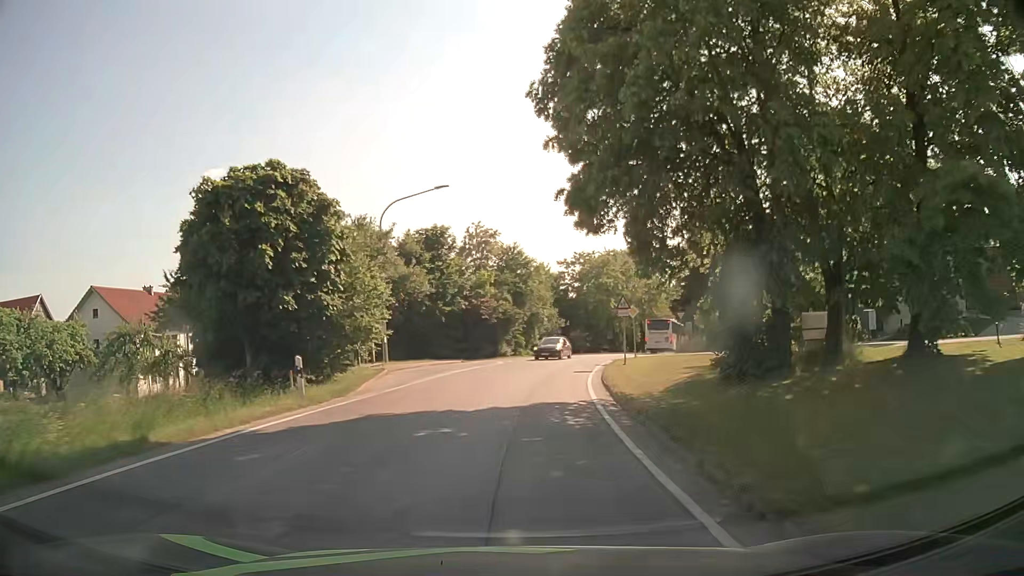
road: secondary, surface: asphalt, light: Day
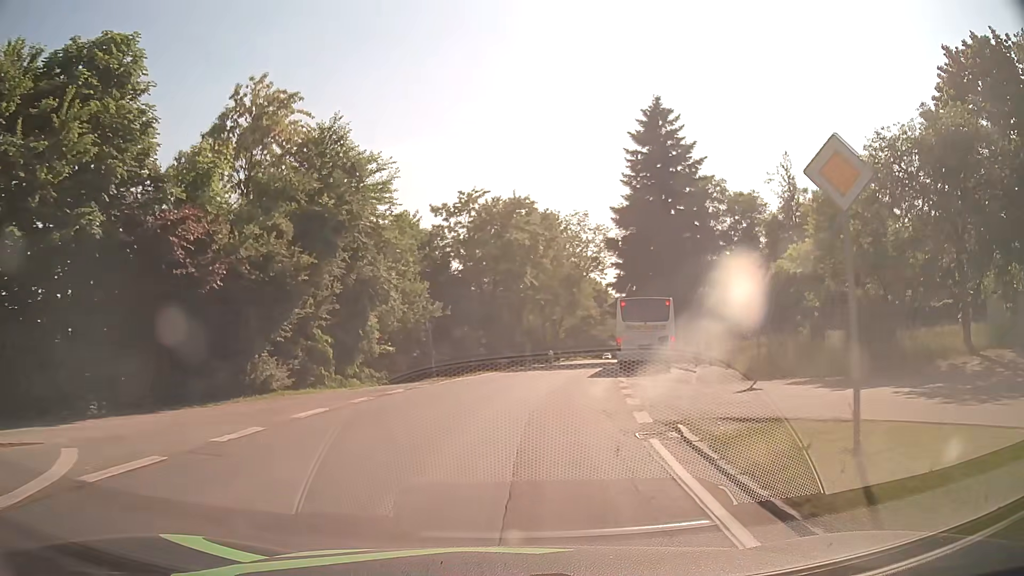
(+2.5, +33.3) m; +9°
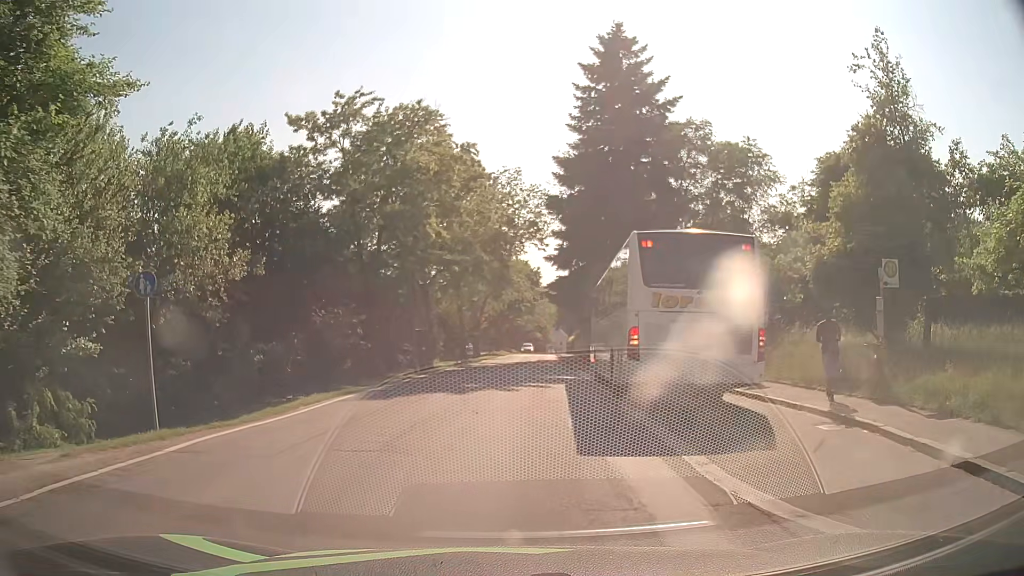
(+1.1, +16.8) m; +8°
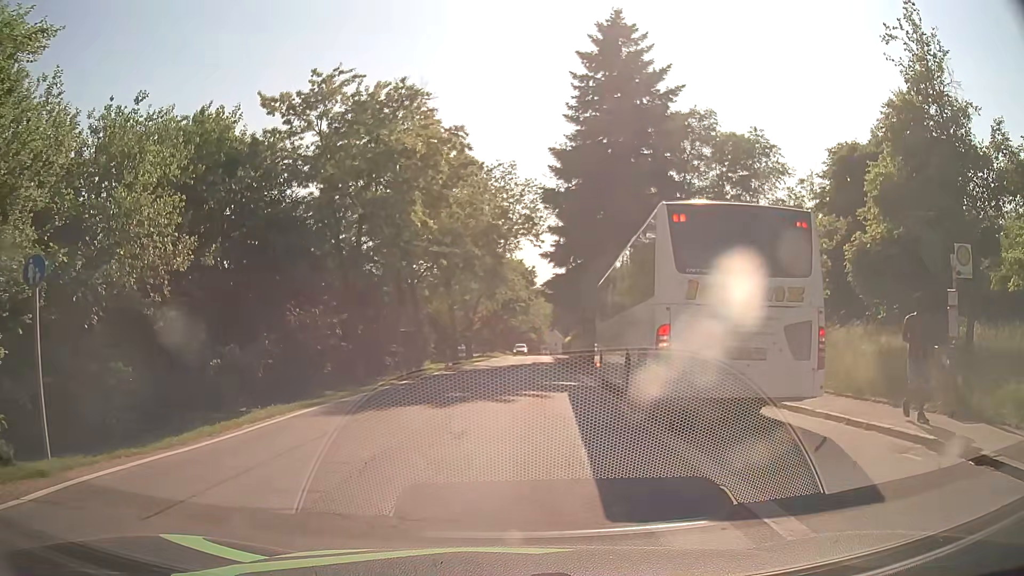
(0.0, +2.6) m; 0°
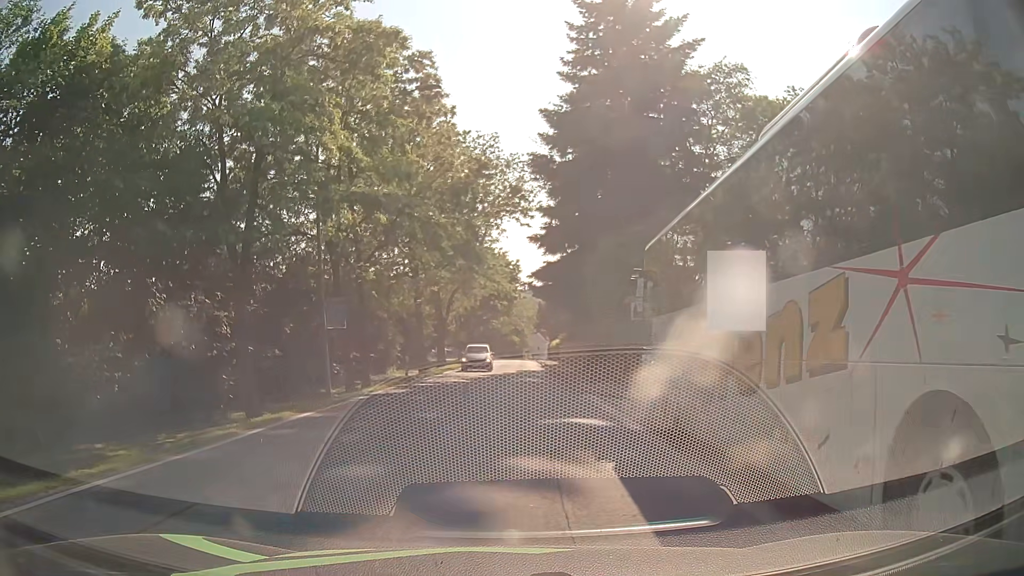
(0.0, +9.4) m; 0°
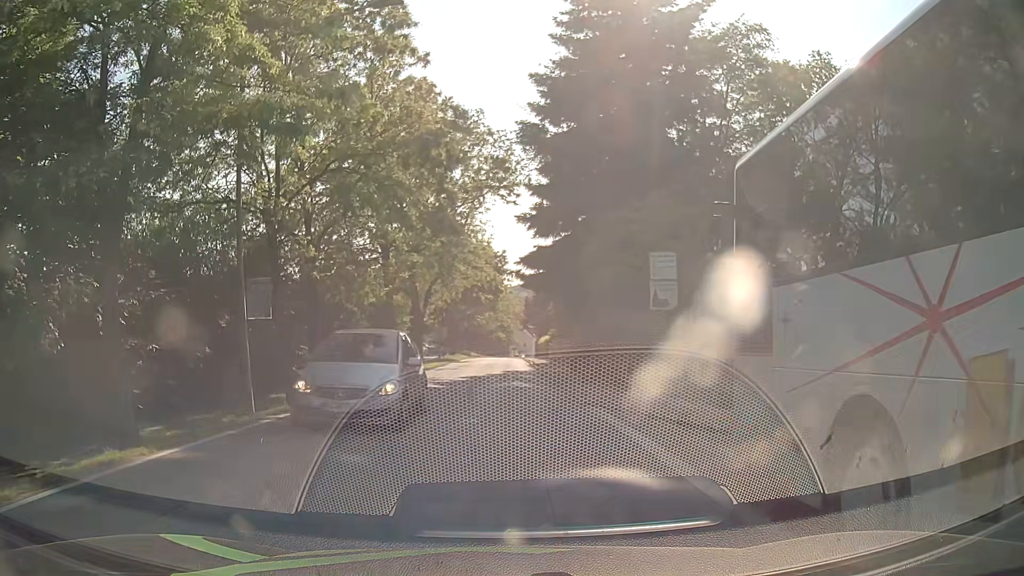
(+0.2, +5.3) m; +3°
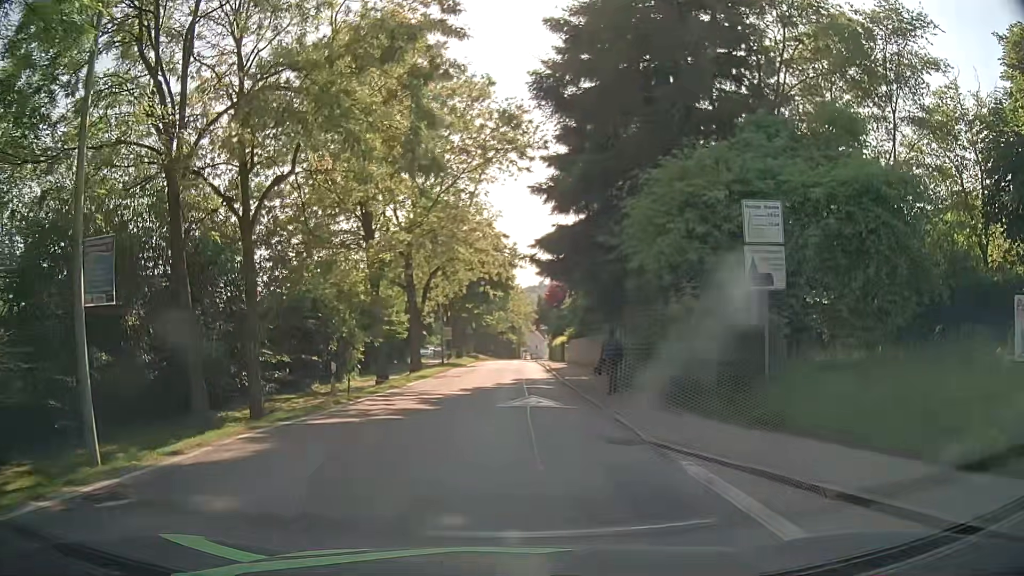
(-0.1, +6.9) m; -2°
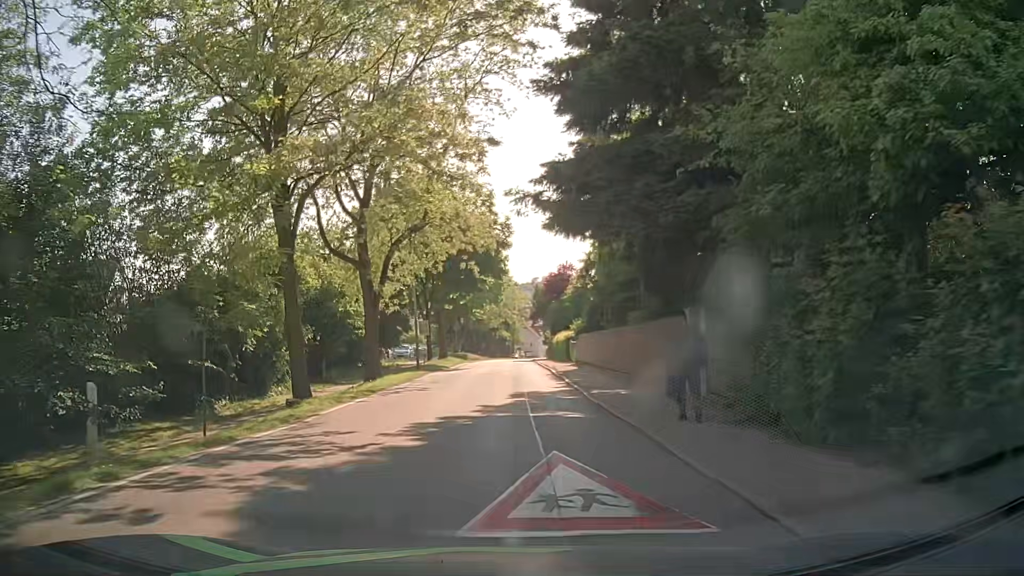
(+0.2, +11.4) m; +1°
(0, +10) (0, +20) (0, +30) (0, +40) (+1, +50) (+1, +60) (+1, +70) (+2, +80) (+2, +90) (+2, +100) m
